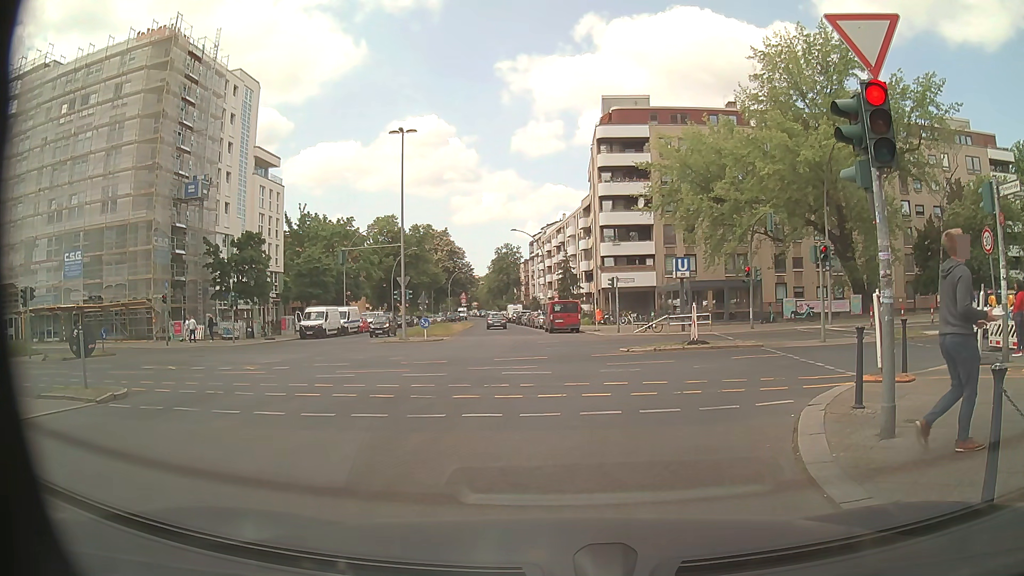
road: tertiary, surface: asphalt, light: Day
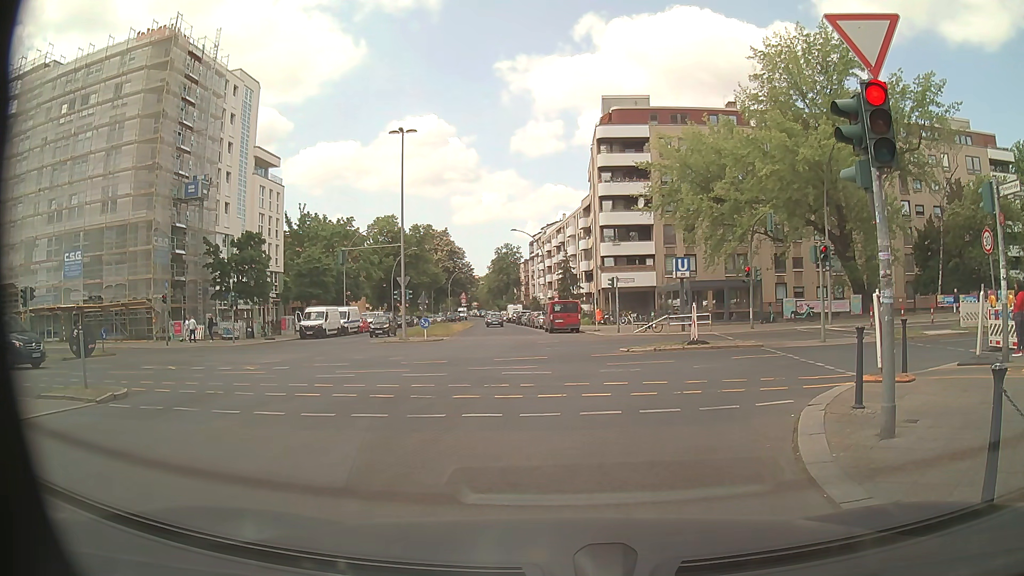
(0.0, 0.0) m; 0°
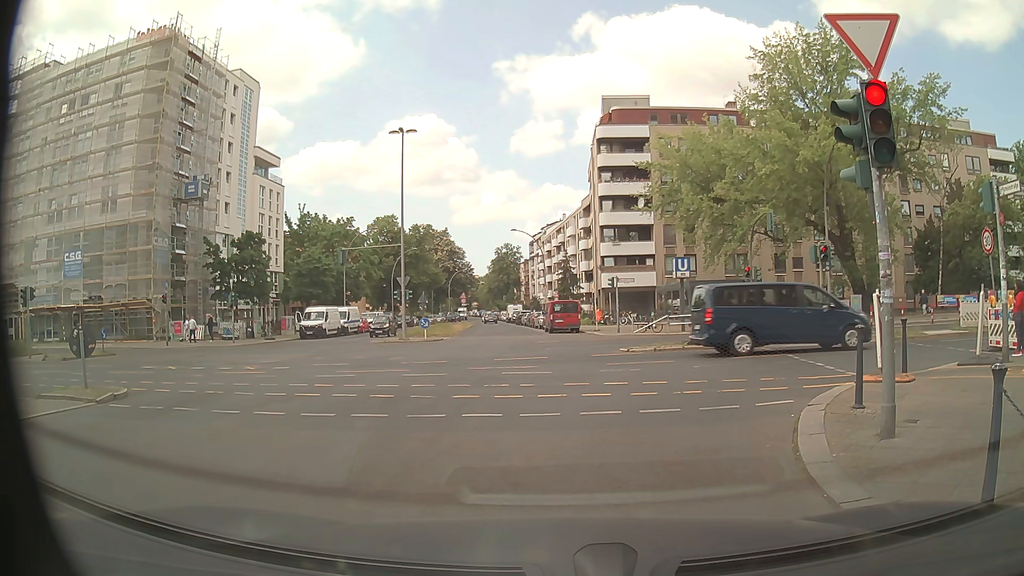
(0.0, 0.0) m; 0°
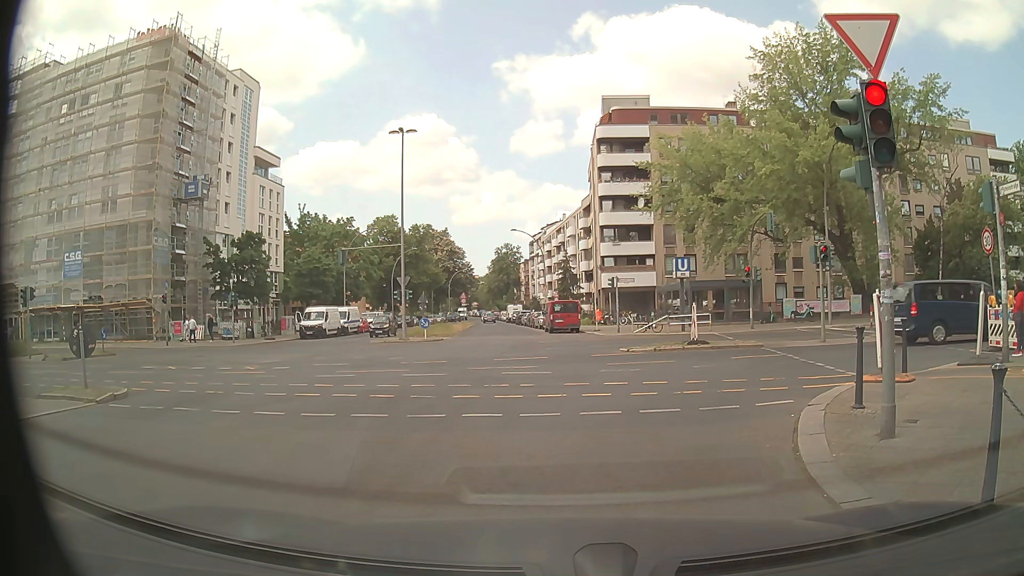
(0.0, 0.0) m; 0°
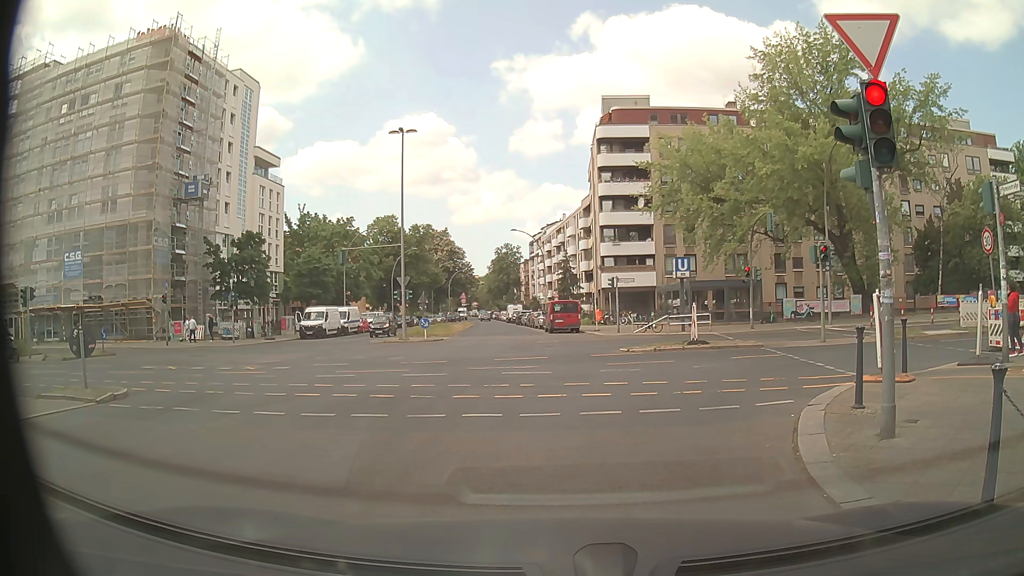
(0.0, 0.0) m; 0°
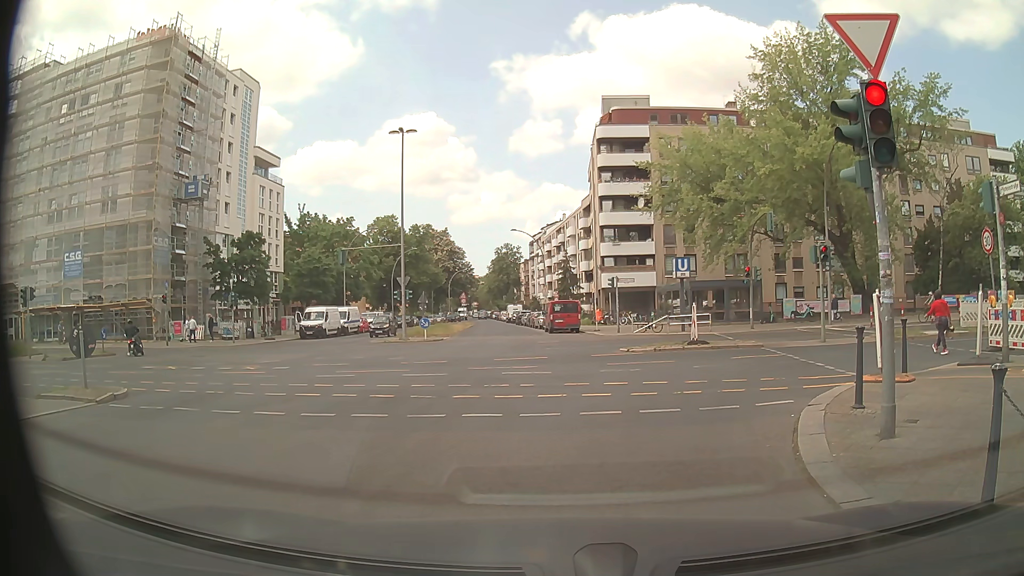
(0.0, 0.0) m; 0°
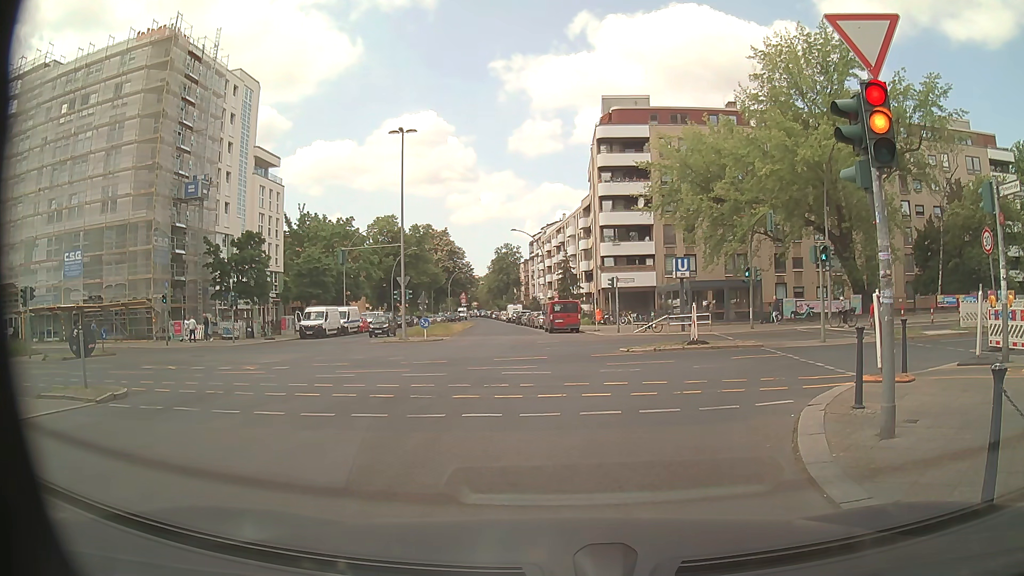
(0.0, 0.0) m; 0°
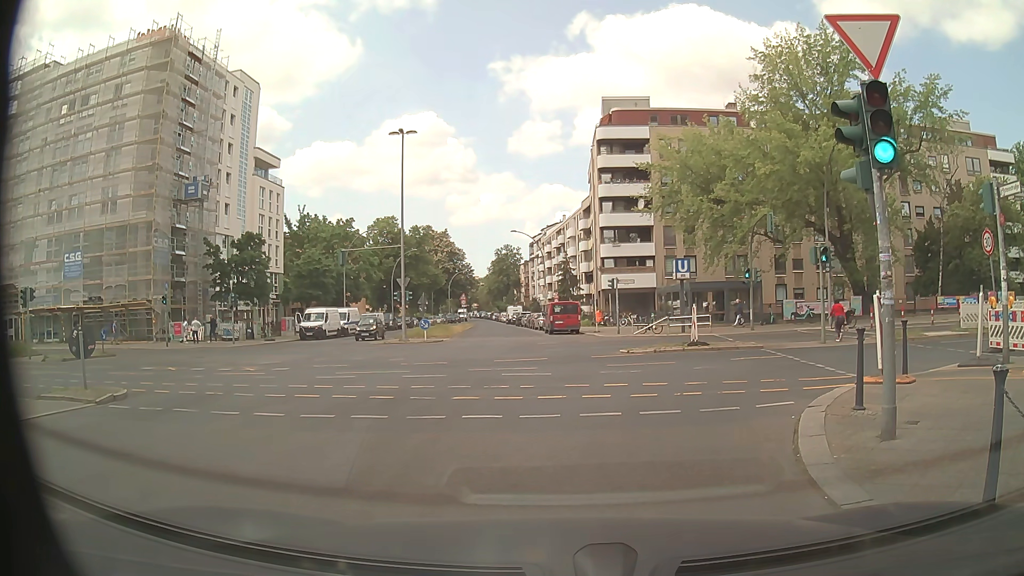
(0.0, 0.0) m; 0°
